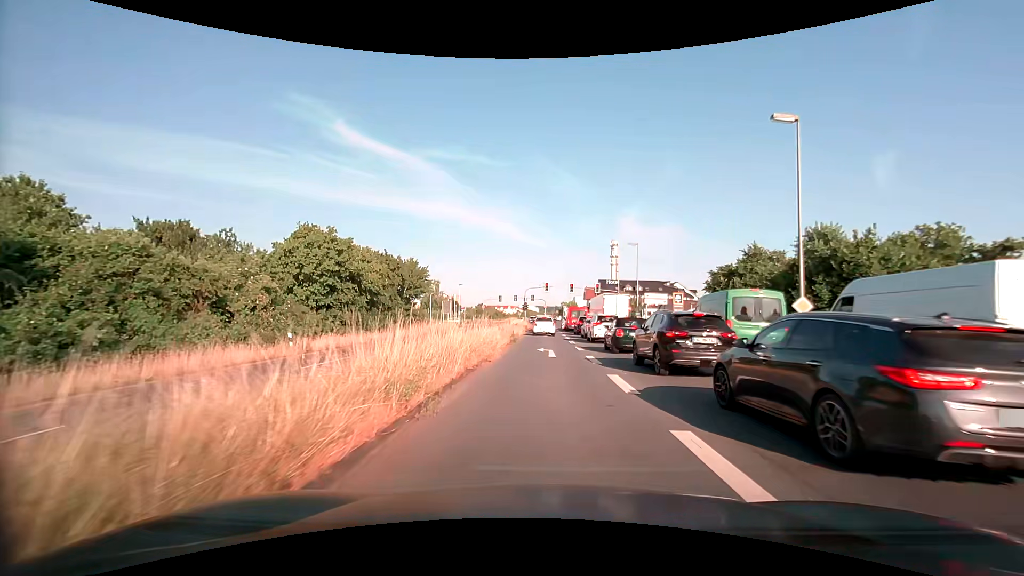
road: primary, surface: asphalt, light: Day
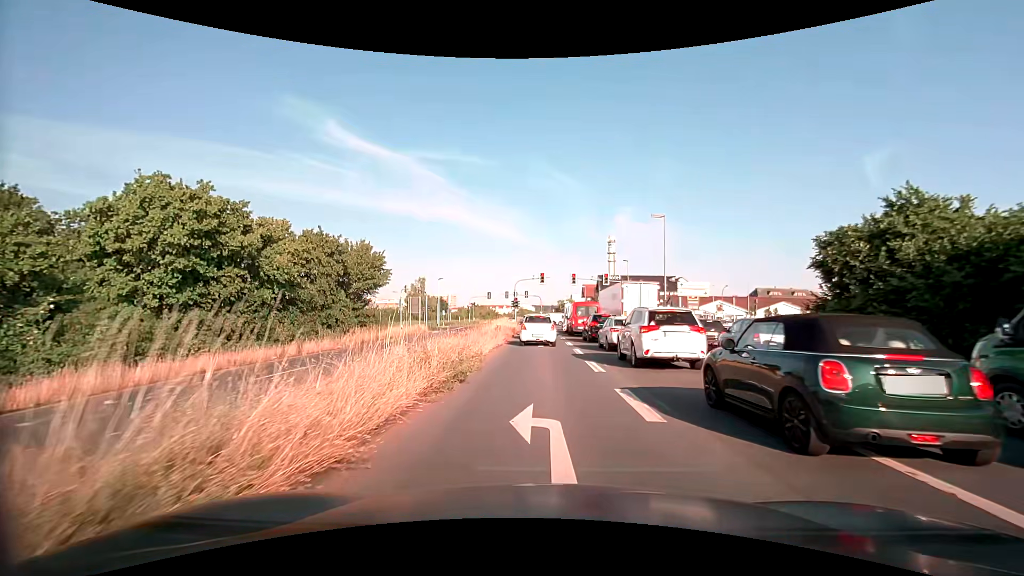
(+0.2, +14.3) m; 0°
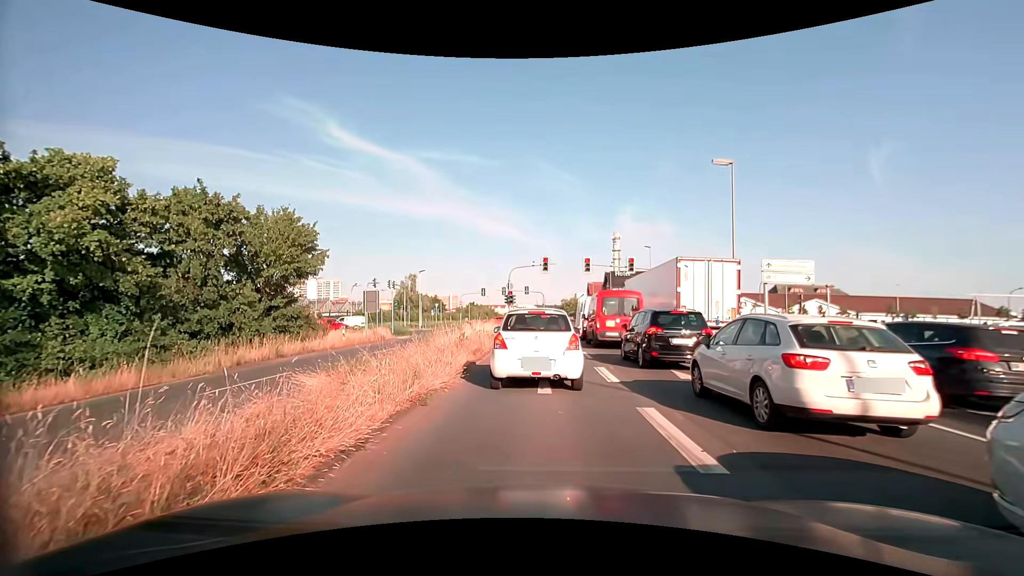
(0.0, +13.5) m; 0°
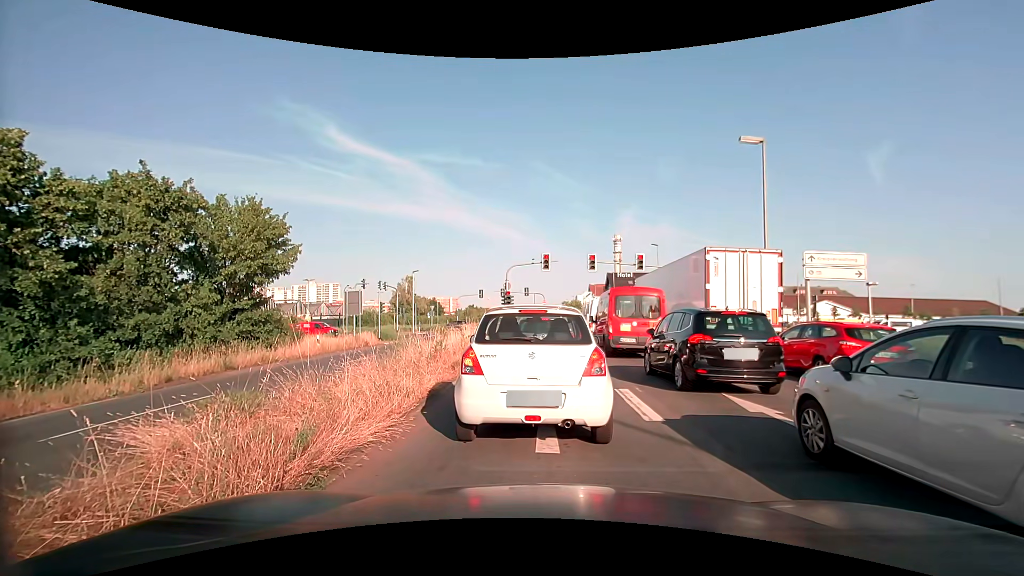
(0.0, +3.5) m; +1°
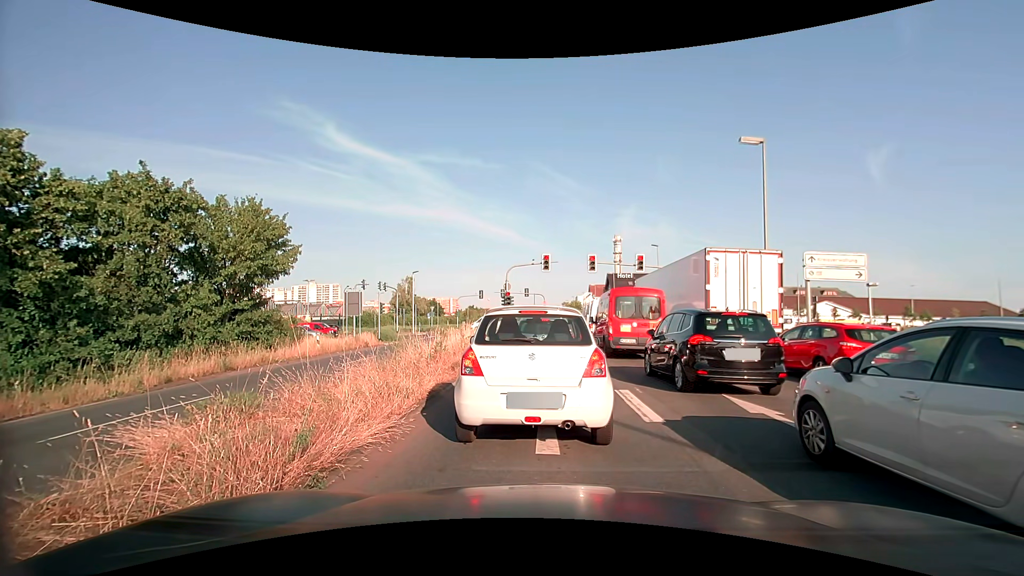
(0.0, +0.1) m; 0°
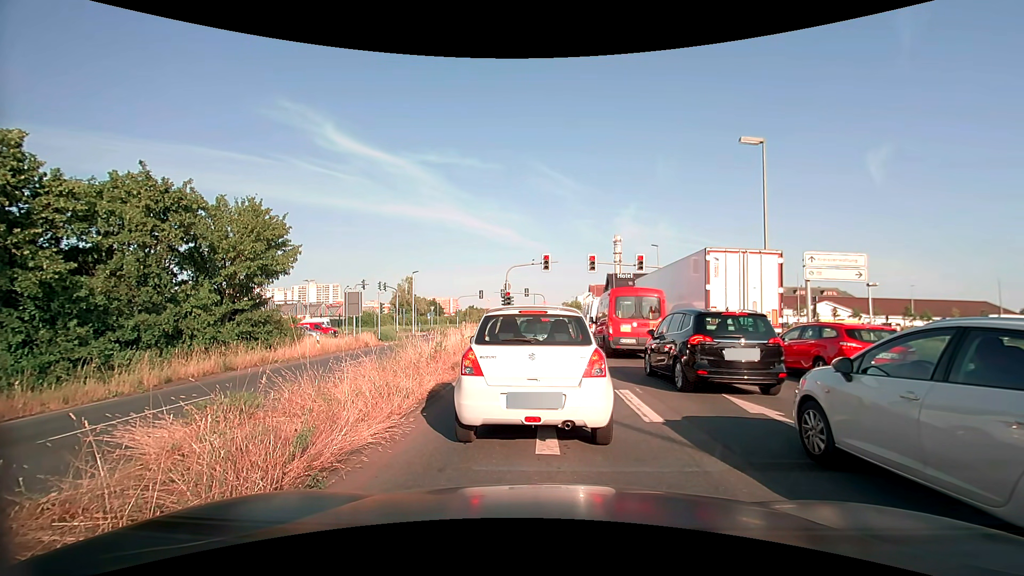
(0.0, 0.0) m; 0°
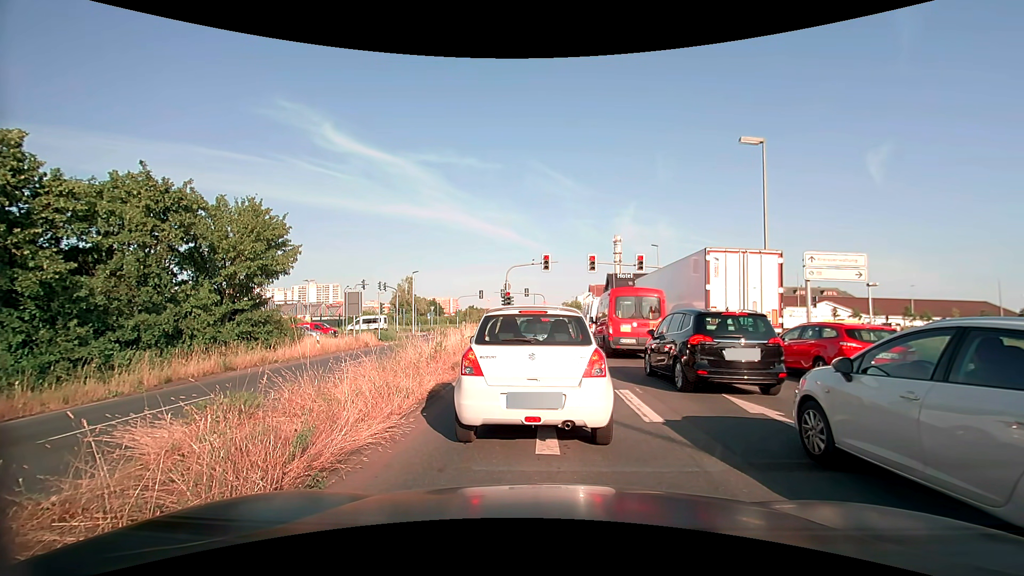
(0.0, 0.0) m; 0°
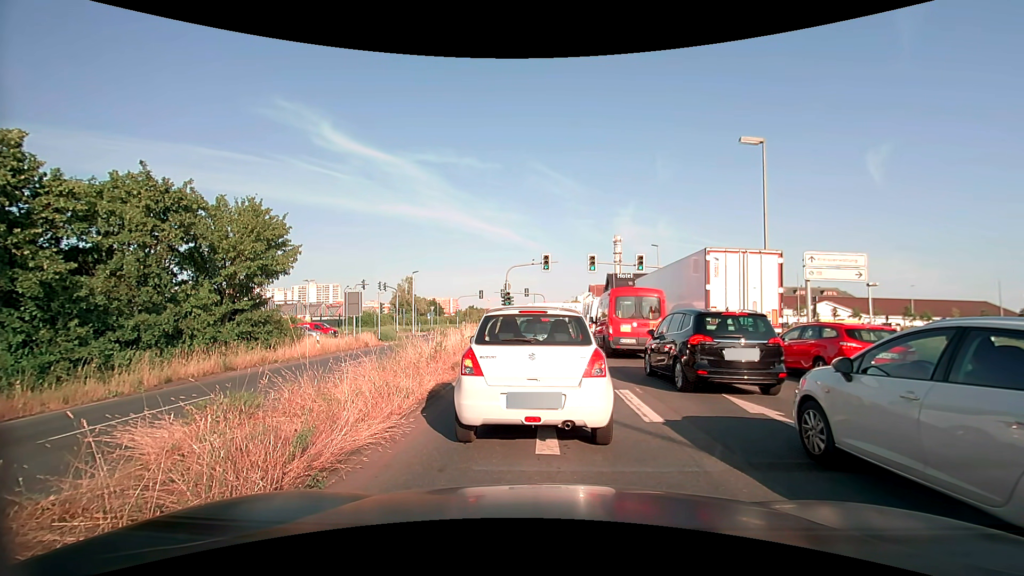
(0.0, 0.0) m; 0°
